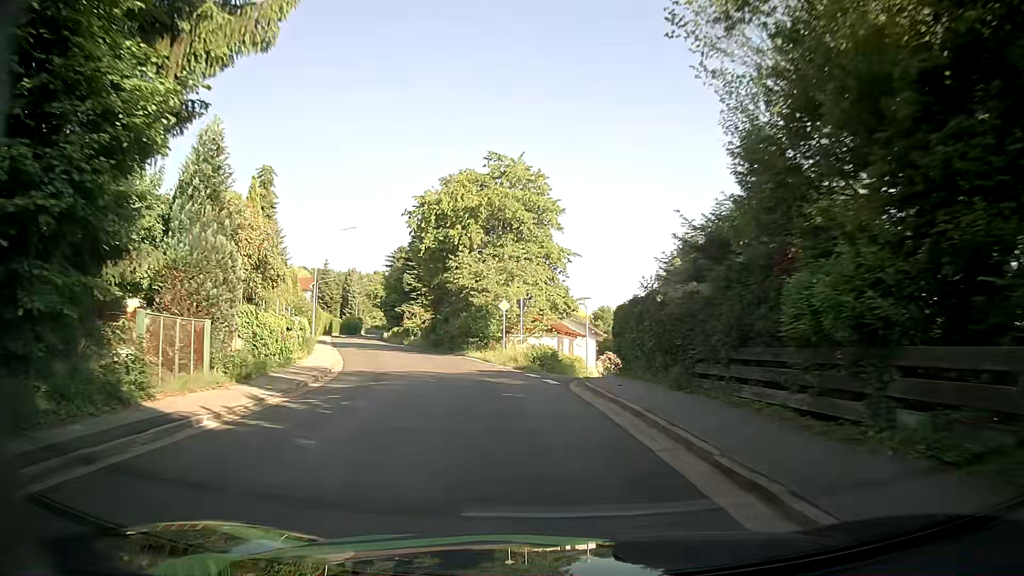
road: tertiary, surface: asphalt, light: Day
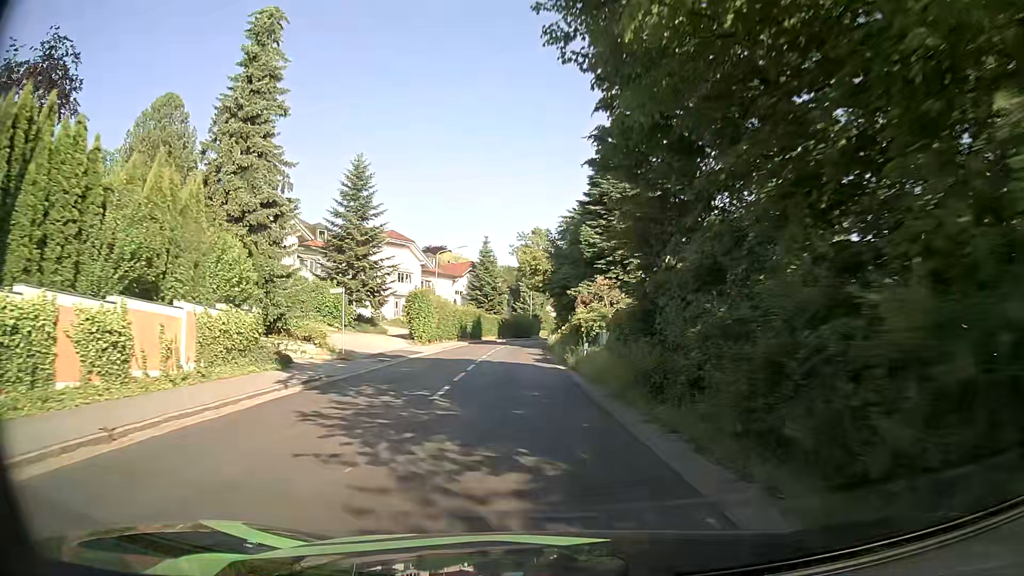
(-6.5, +37.4) m; -17°
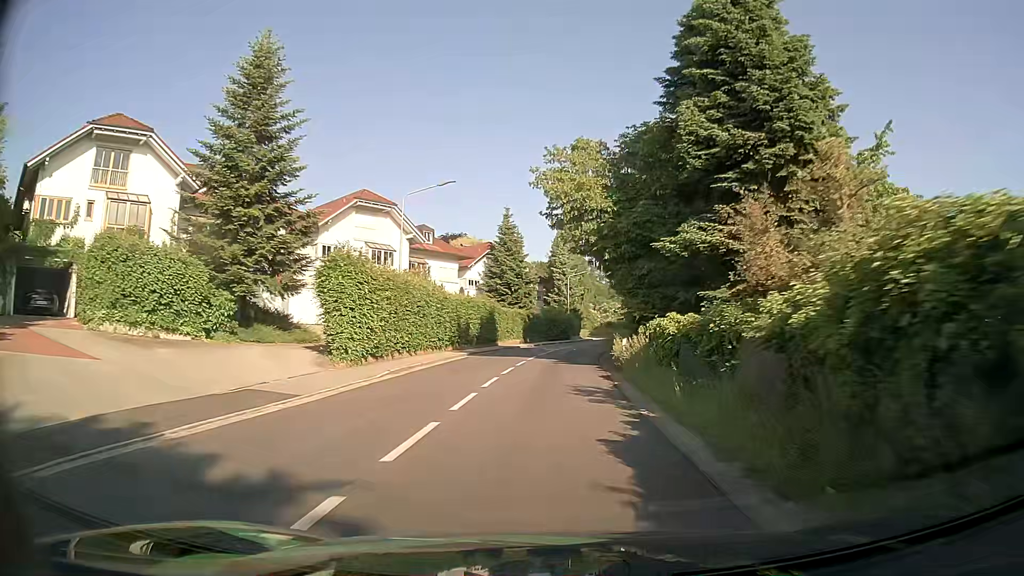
(-1.2, +24.2) m; -4°
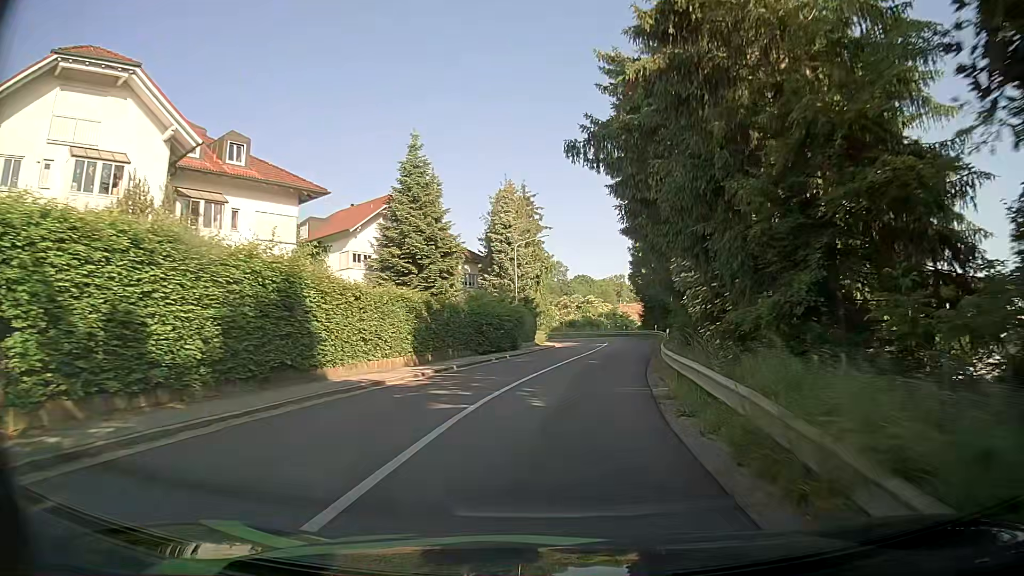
(+0.9, +30.5) m; +4°
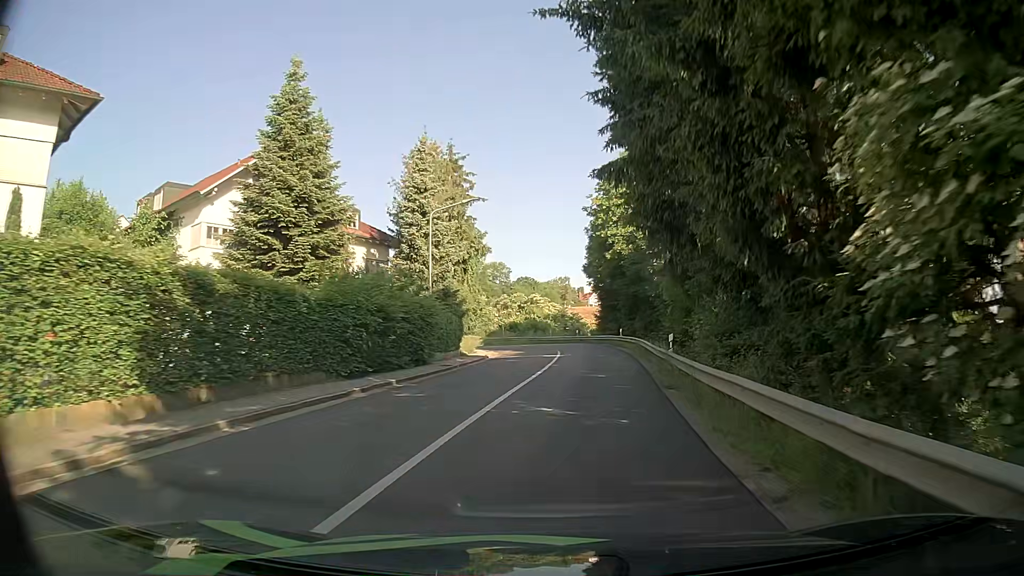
(+0.7, +14.6) m; +5°
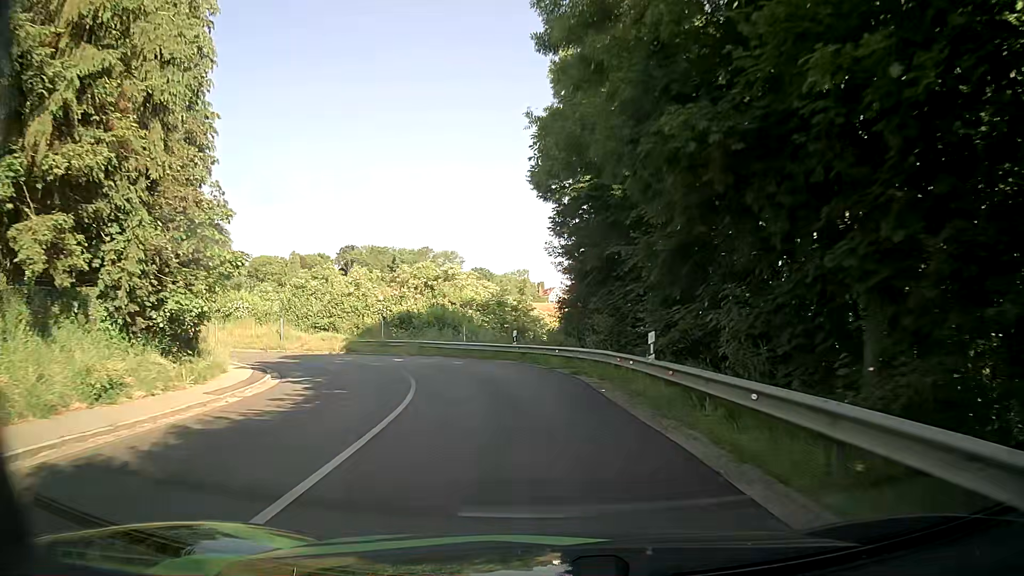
(+2.3, +35.1) m; +4°
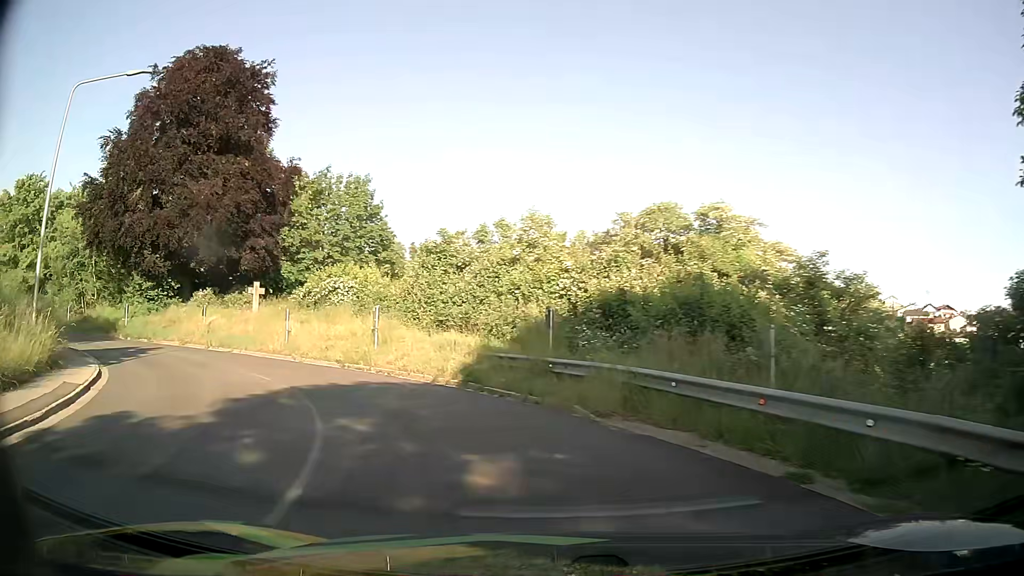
(-3.0, +23.1) m; -22°
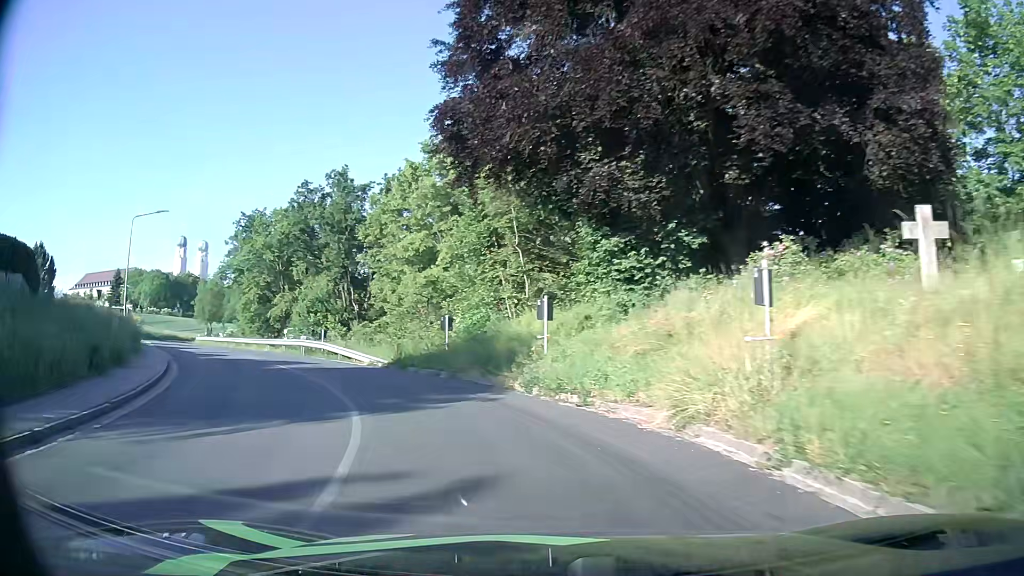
(-12.3, +25.6) m; -51°
(-1, +10) (-5, +19) (-10, +28) (-16, +36) (-22, +44) (-28, +52) (-34, +60) (-40, +68) (-46, +76) (-51, +84) m
